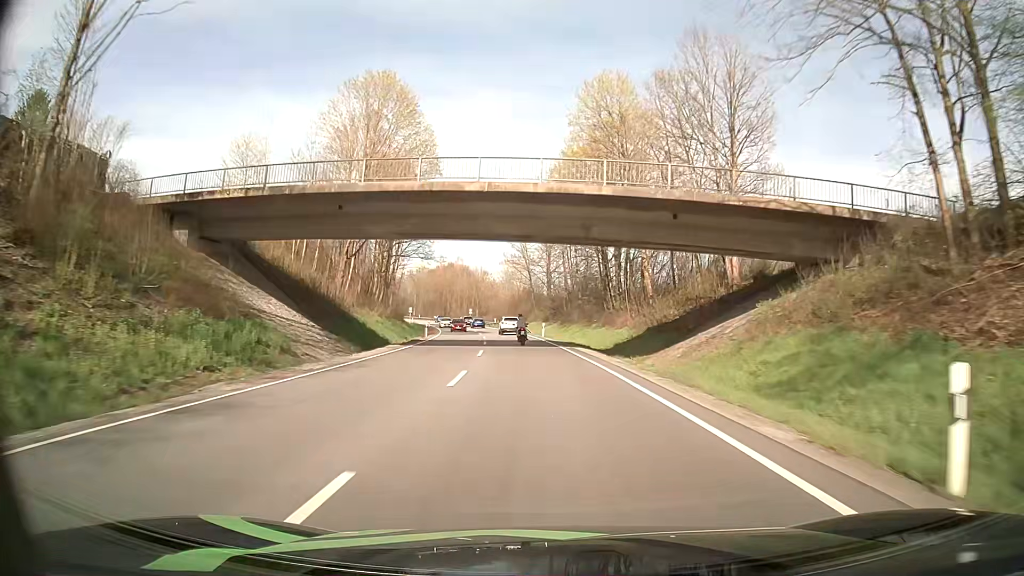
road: primary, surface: asphalt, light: Day
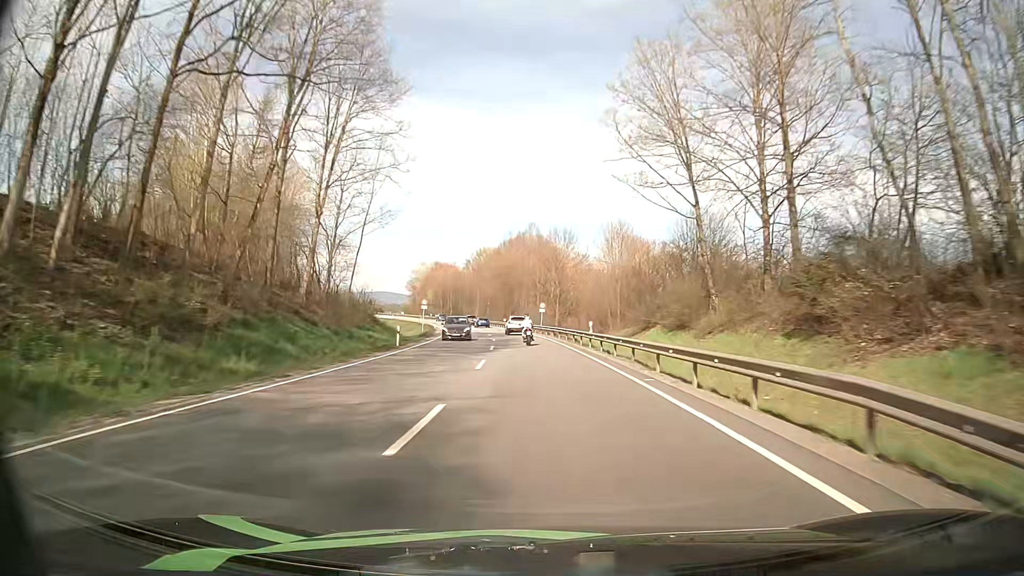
(-4.7, +67.2) m; -7°
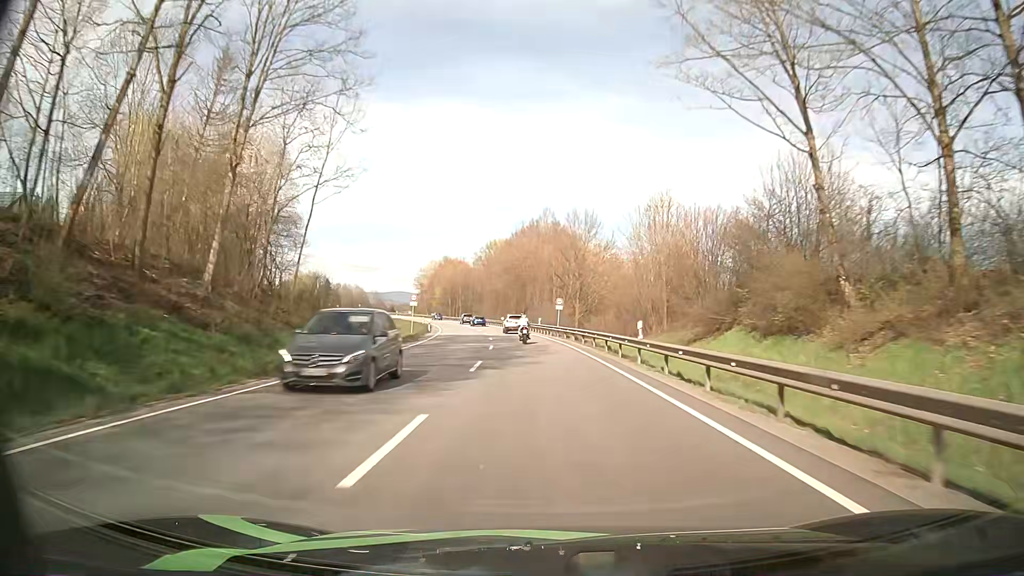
(-0.2, +13.3) m; -1°
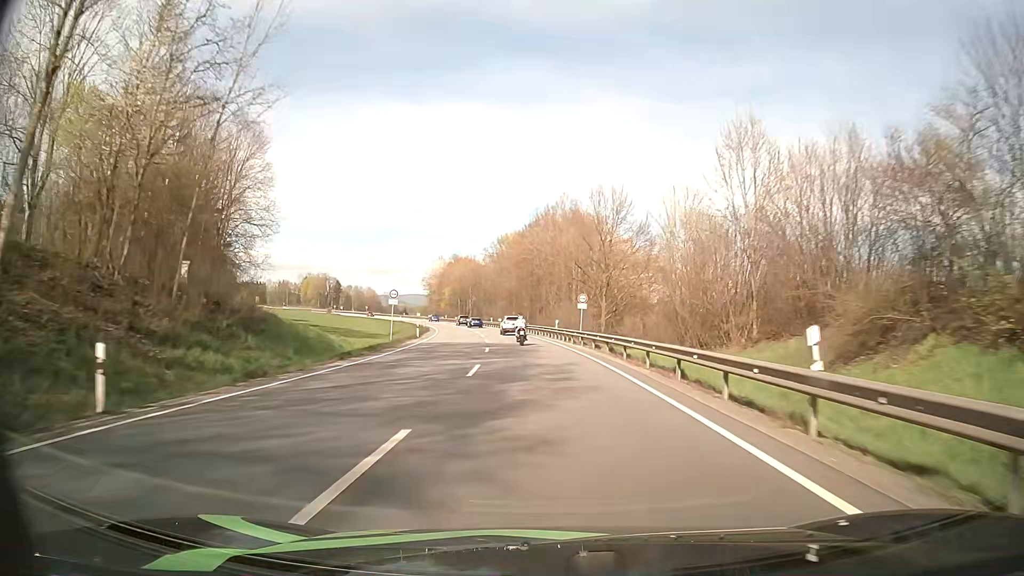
(-0.2, +13.2) m; -1°
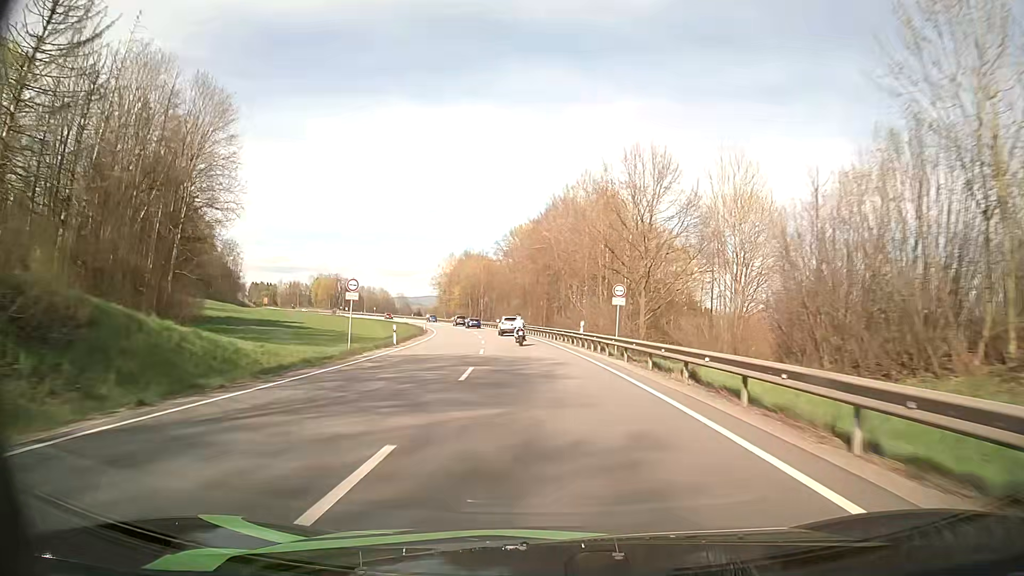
(-0.2, +13.1) m; -2°
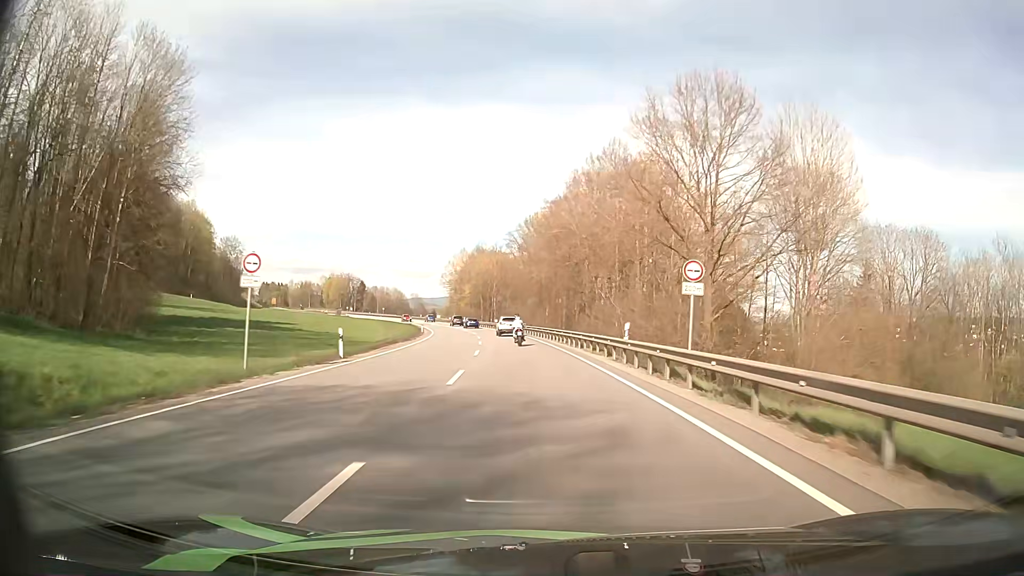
(-0.2, +12.9) m; -2°
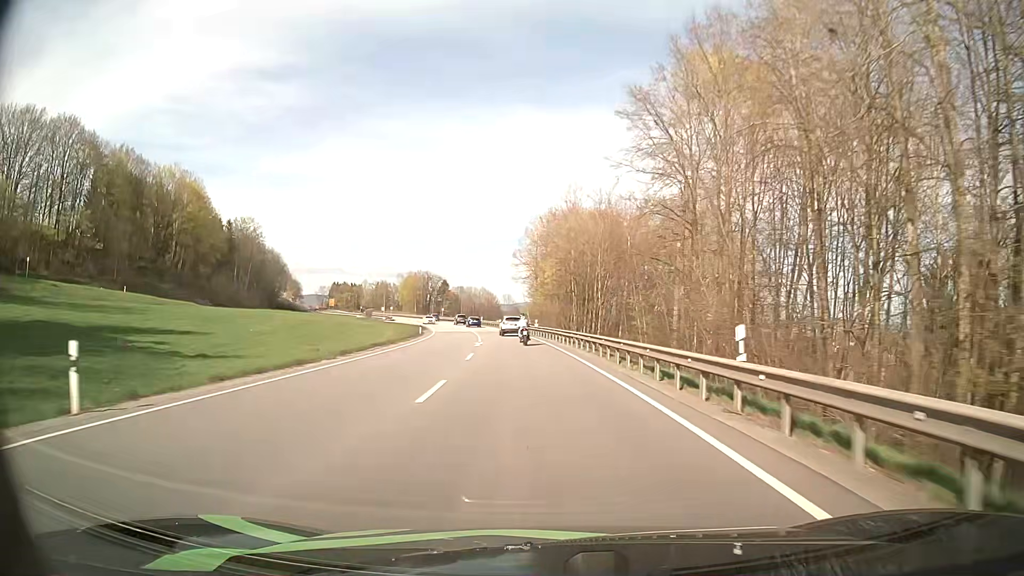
(-4.5, +63.2) m; -8°
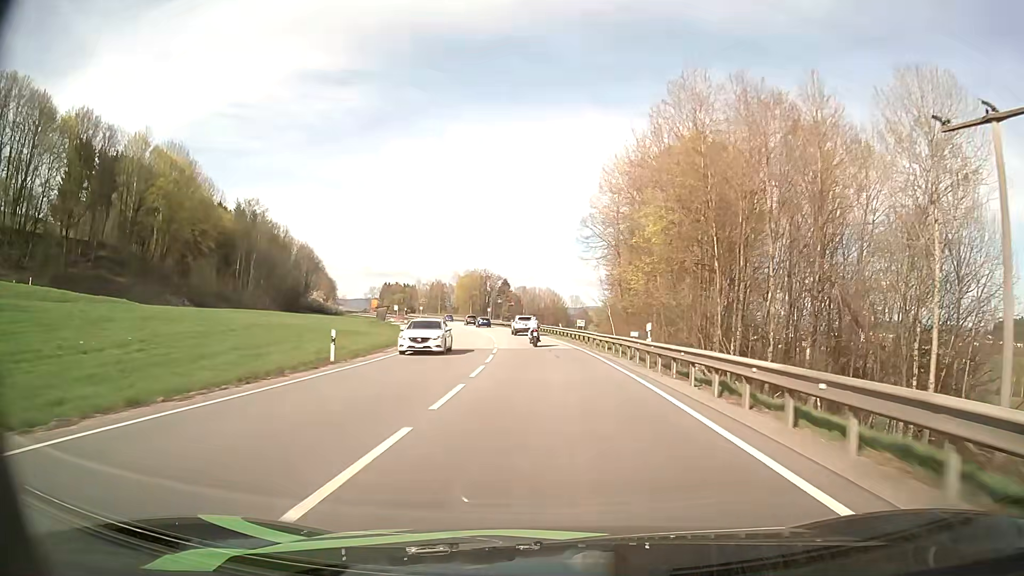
(-2.0, +37.3) m; -6°
(0, +10) (-1, +20) (-1, +30) (-2, +40) (-3, +50) (-4, +60) (-5, +70) (-7, +80) (-9, +89) (-11, +99) m
